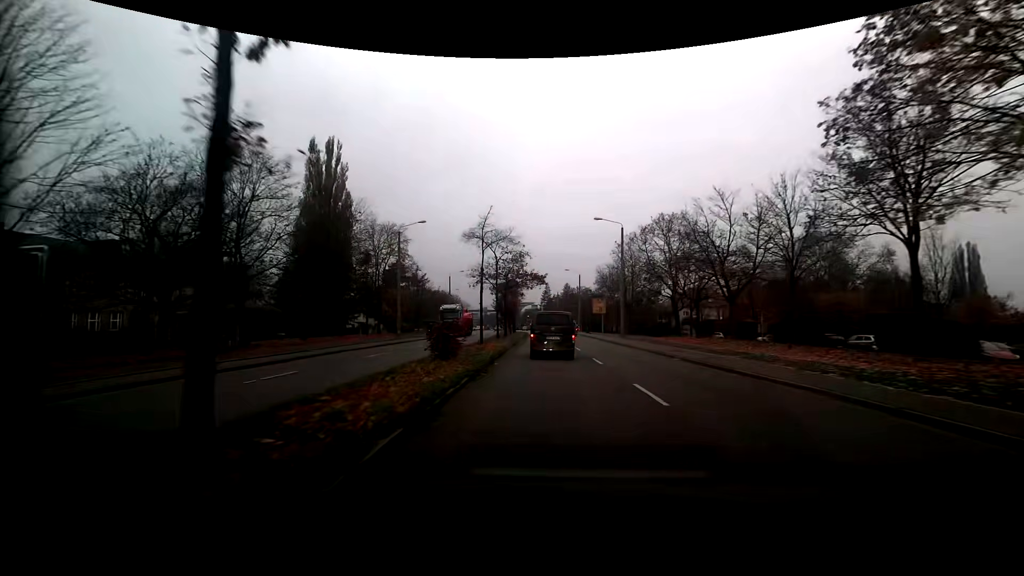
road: secondary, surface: asphalt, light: Day
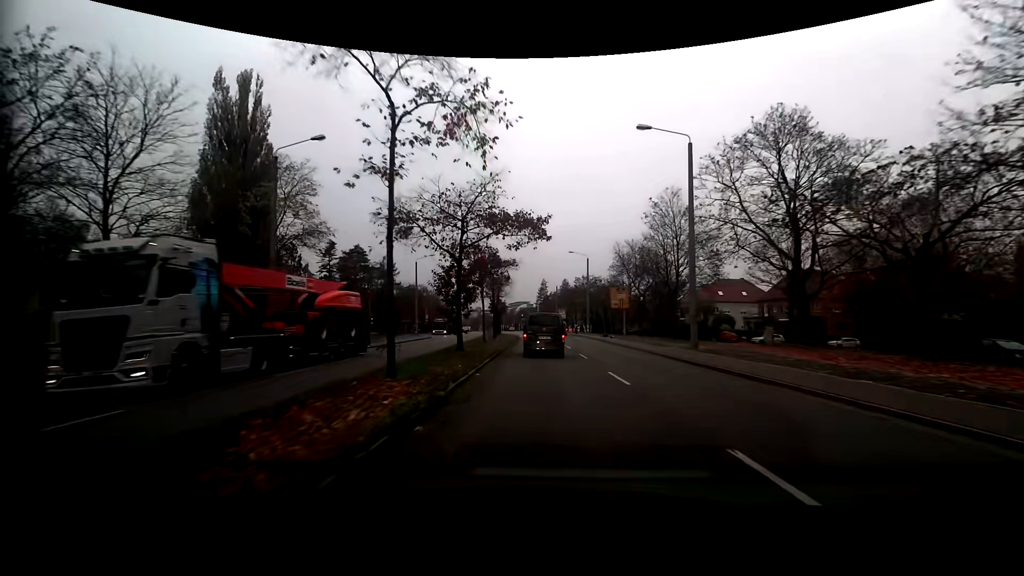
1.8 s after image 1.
(+0.1, +24.1) m; 0°
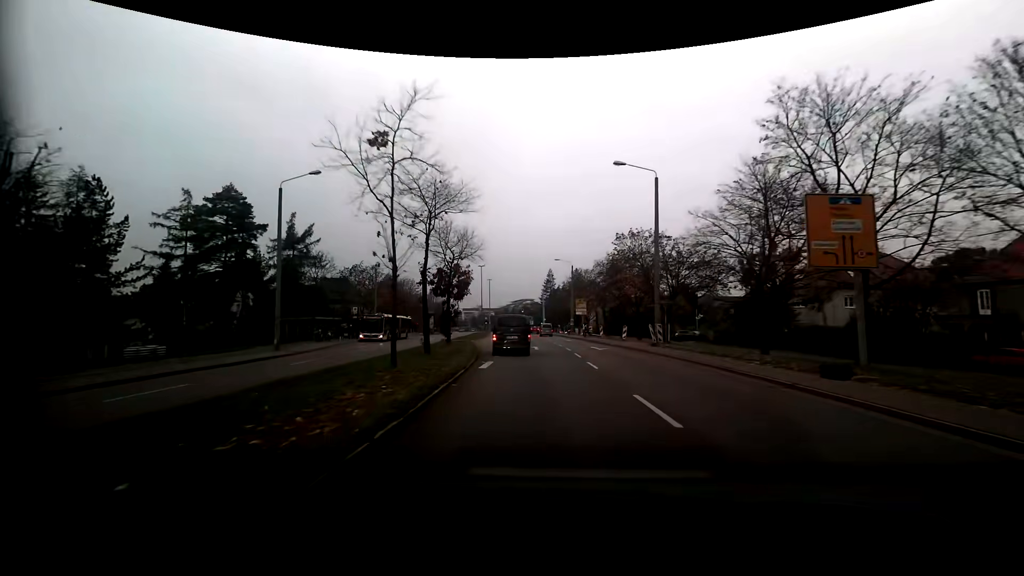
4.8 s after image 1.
(0.0, +41.1) m; 0°
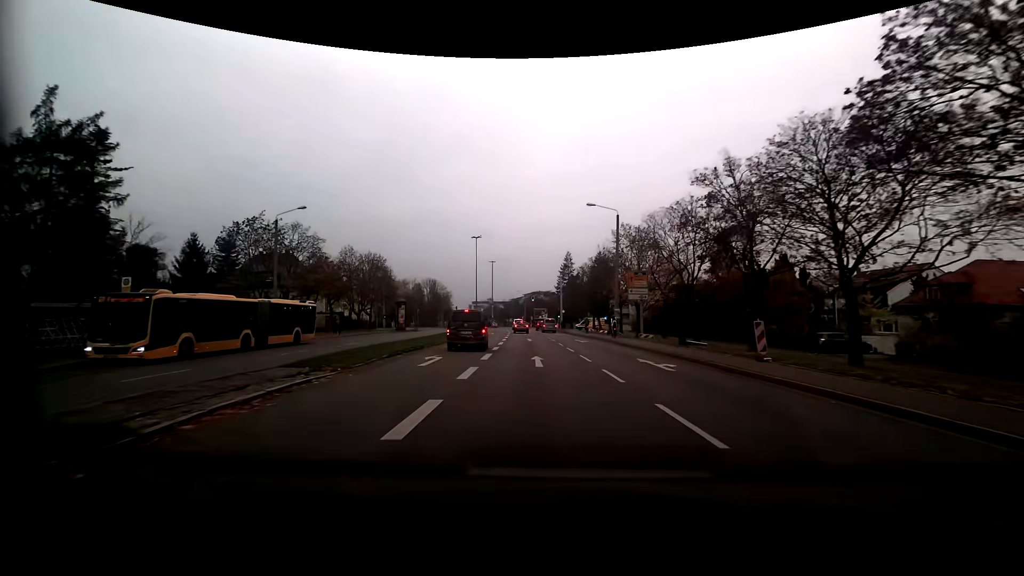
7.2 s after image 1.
(-0.7, +34.5) m; -2°
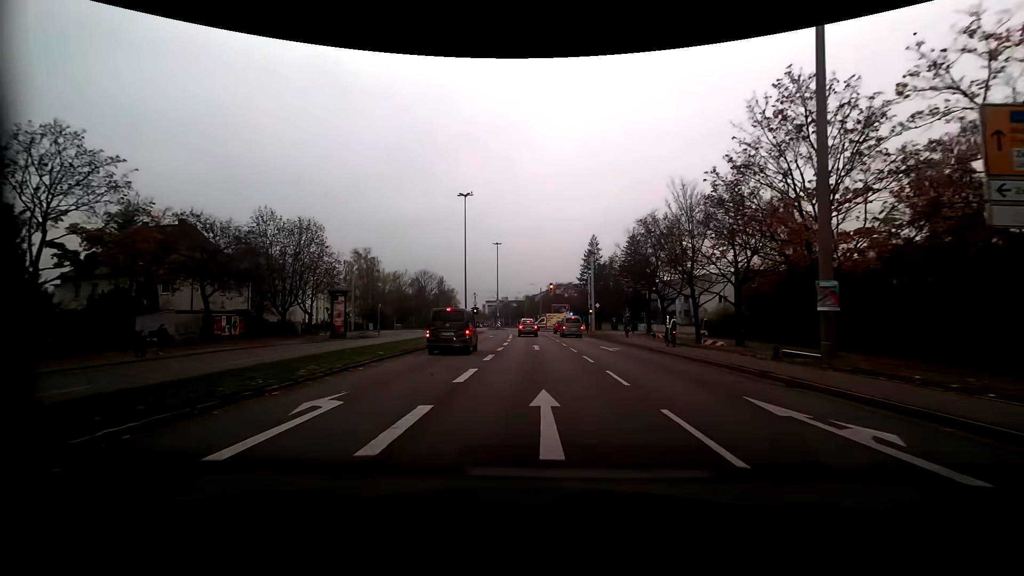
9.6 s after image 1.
(-0.4, +30.2) m; -2°
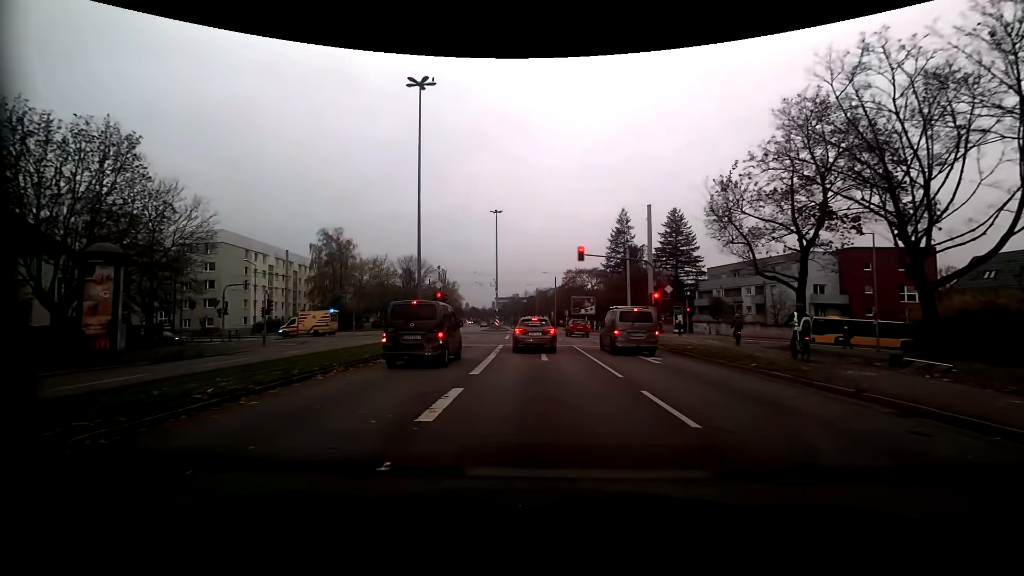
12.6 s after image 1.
(-0.3, +27.4) m; -1°
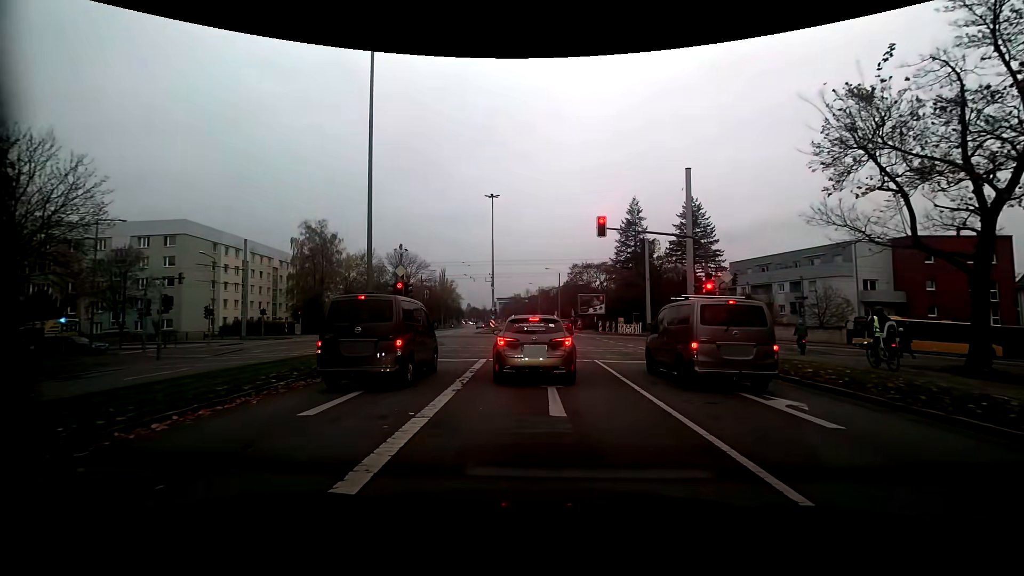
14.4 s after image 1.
(0.0, +8.9) m; 0°
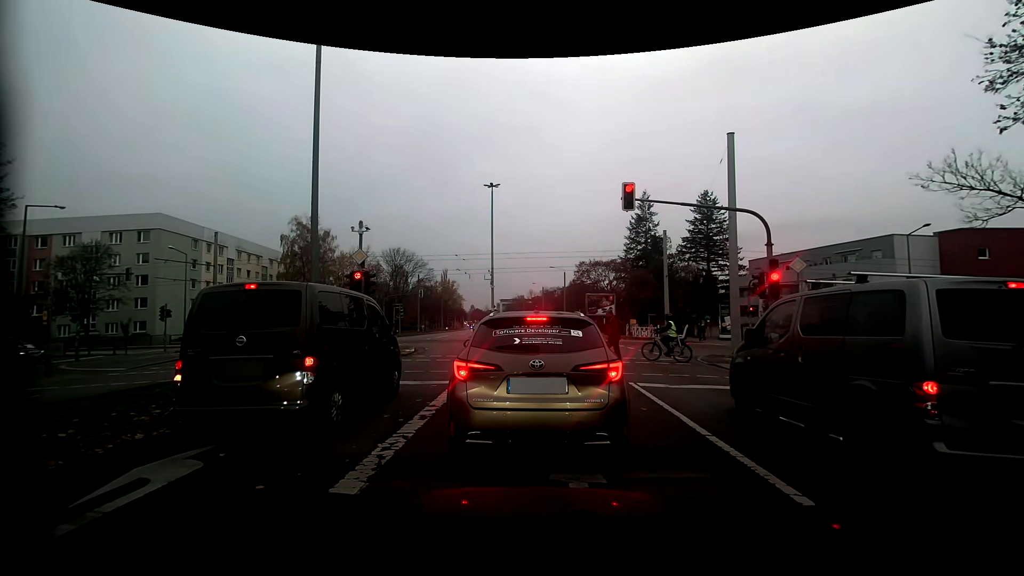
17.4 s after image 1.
(0.0, +5.3) m; +1°
(0, +10) (-1, +20) (-1, +30) (-2, +40) (-3, +50) (-4, +60) (-4, +70) (-5, +80) (-6, +90) (-8, +100) m
